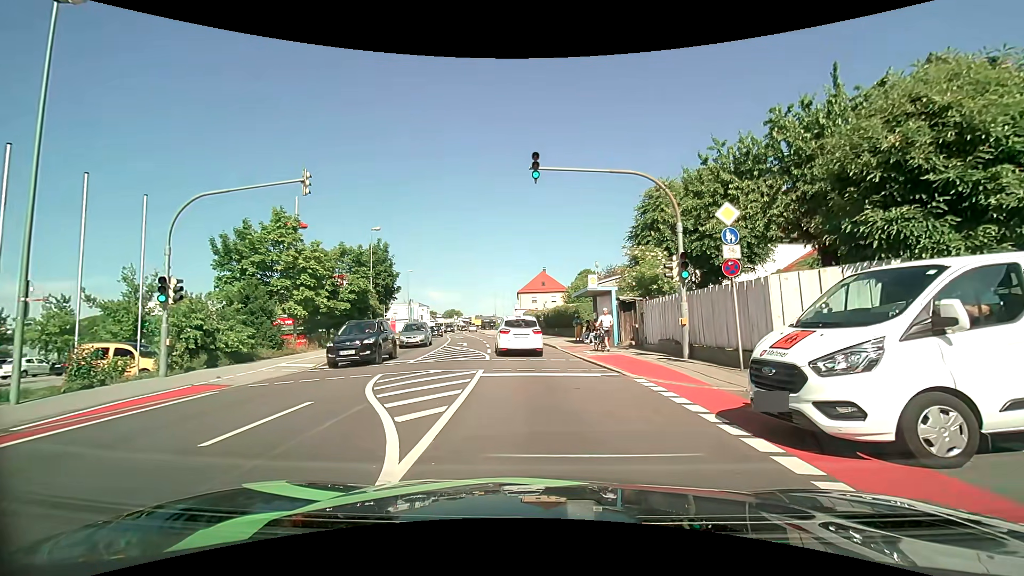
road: tertiary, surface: asphalt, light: Day
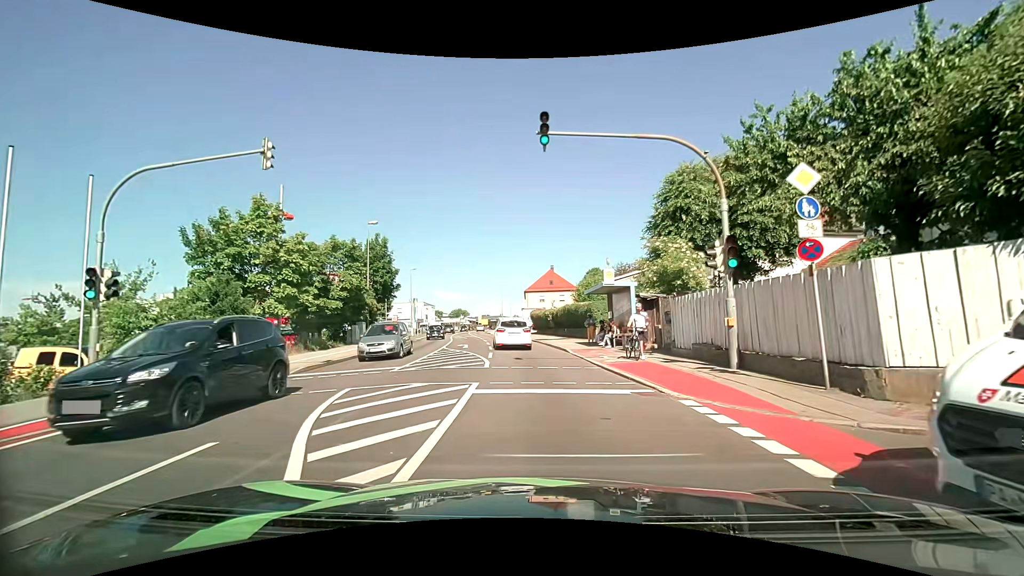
(0.0, +3.2) m; 0°
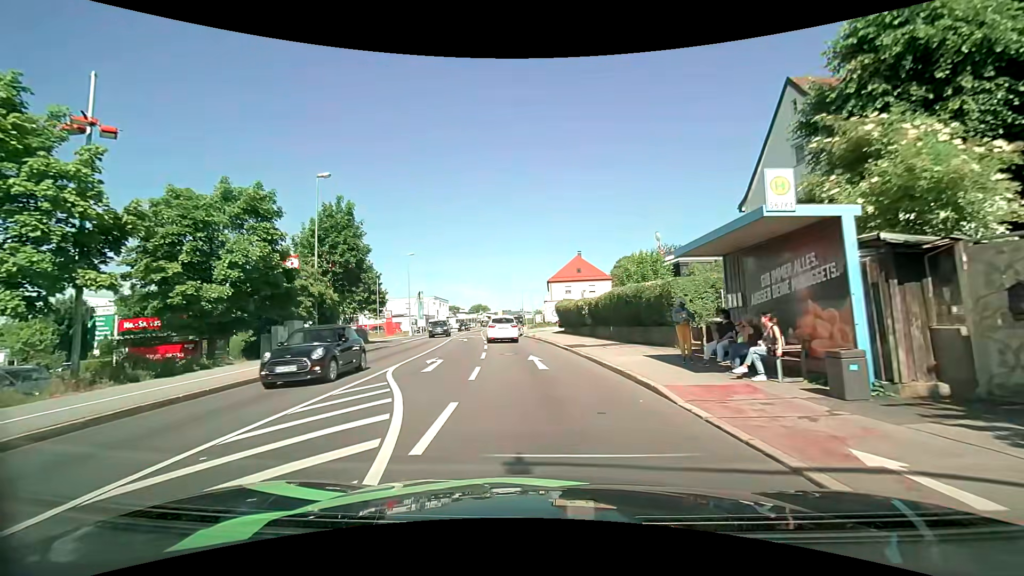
(-0.2, +14.5) m; -2°
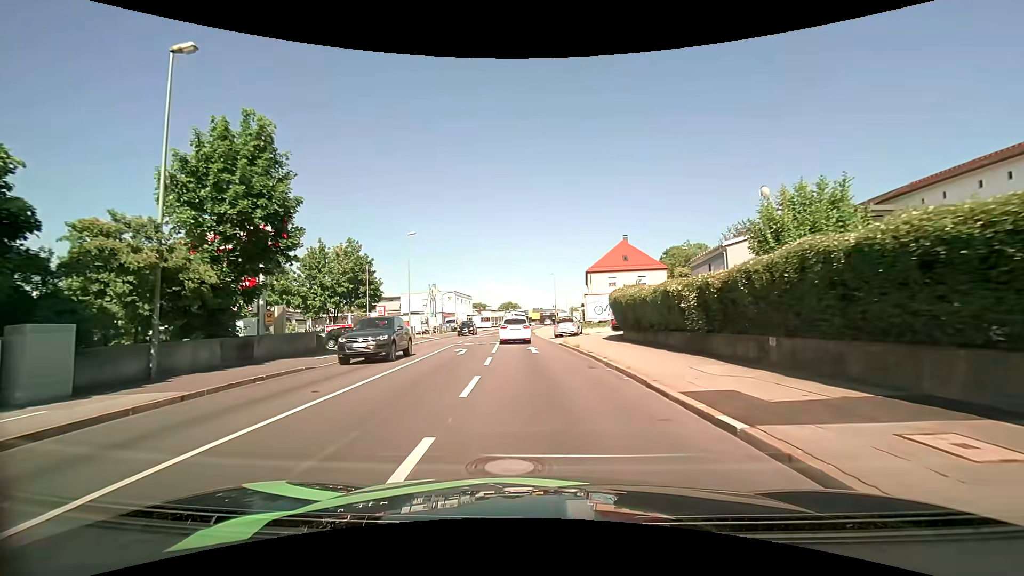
(-0.4, +14.7) m; -4°
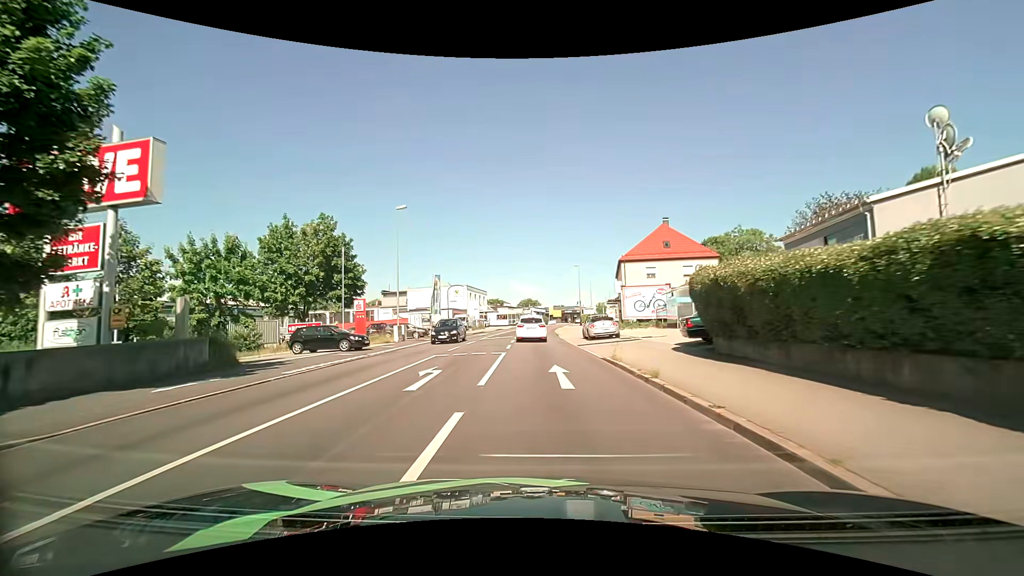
(-0.1, +10.6) m; -2°
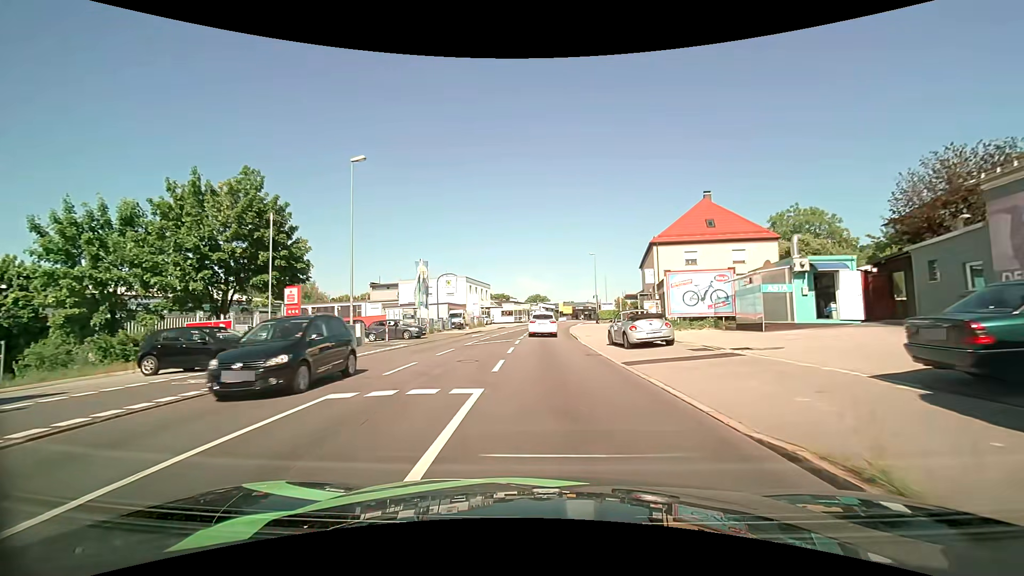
(-0.1, +11.0) m; -1°
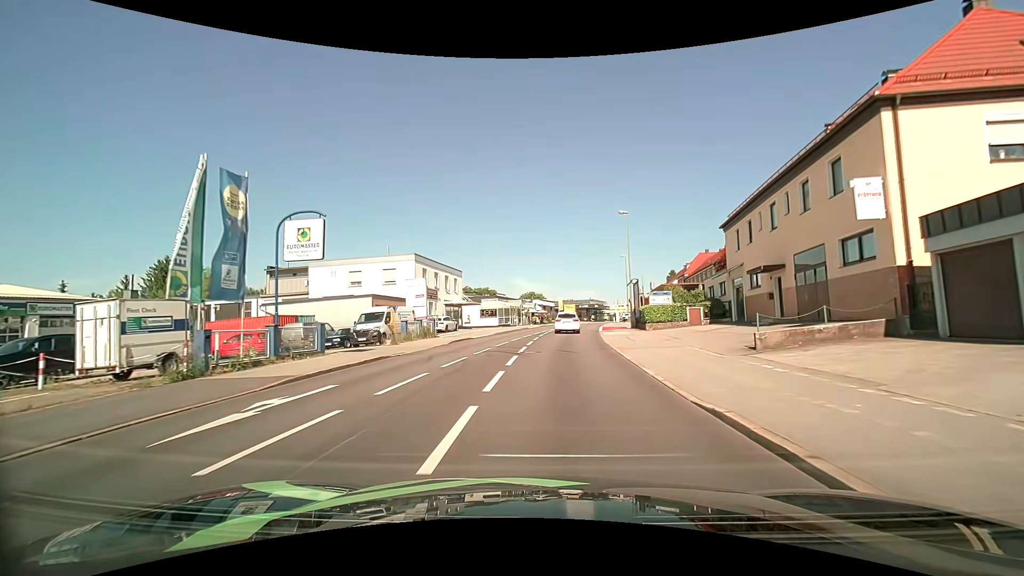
(+0.1, +29.6) m; +1°
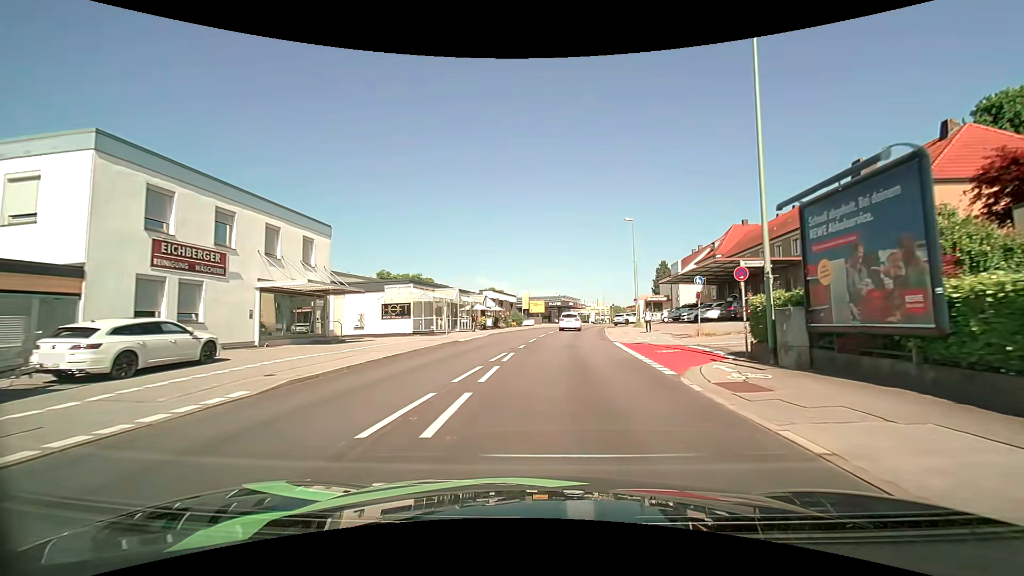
(+1.0, +30.8) m; +4°
(0, +10) (+1, +20) (+1, +30) (+2, +40) (+4, +50) (+5, +60) (+7, +69) (+10, +79) (+12, +89) (+15, +98) m
